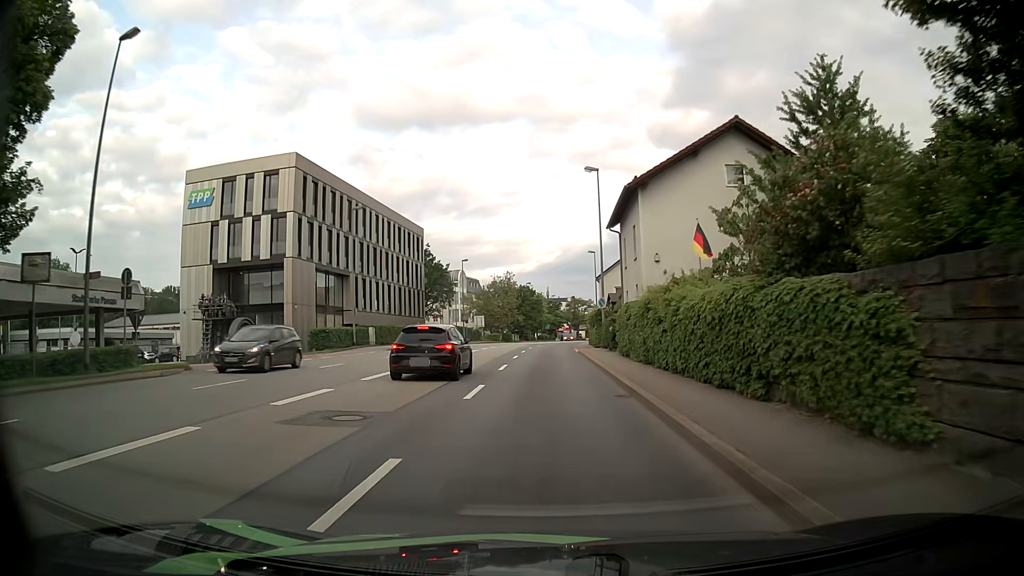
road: primary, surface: asphalt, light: Day
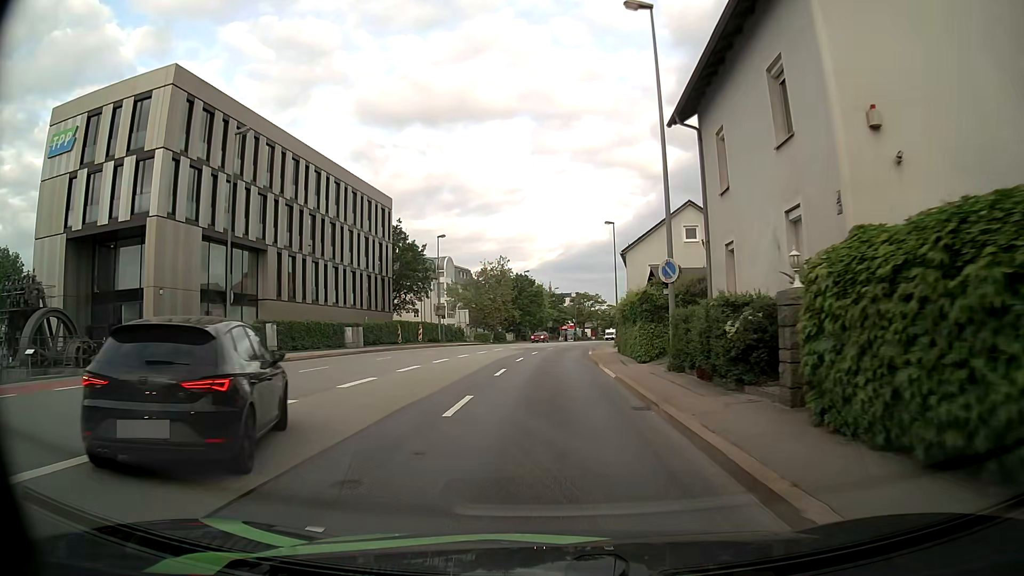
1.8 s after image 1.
(+0.1, +20.5) m; 0°
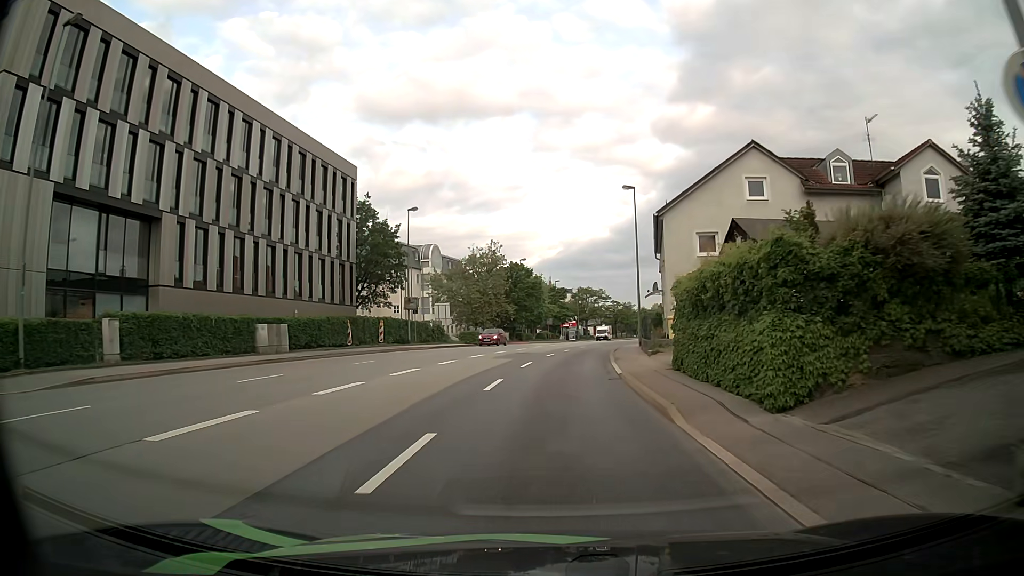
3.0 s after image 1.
(0.0, +13.9) m; 0°
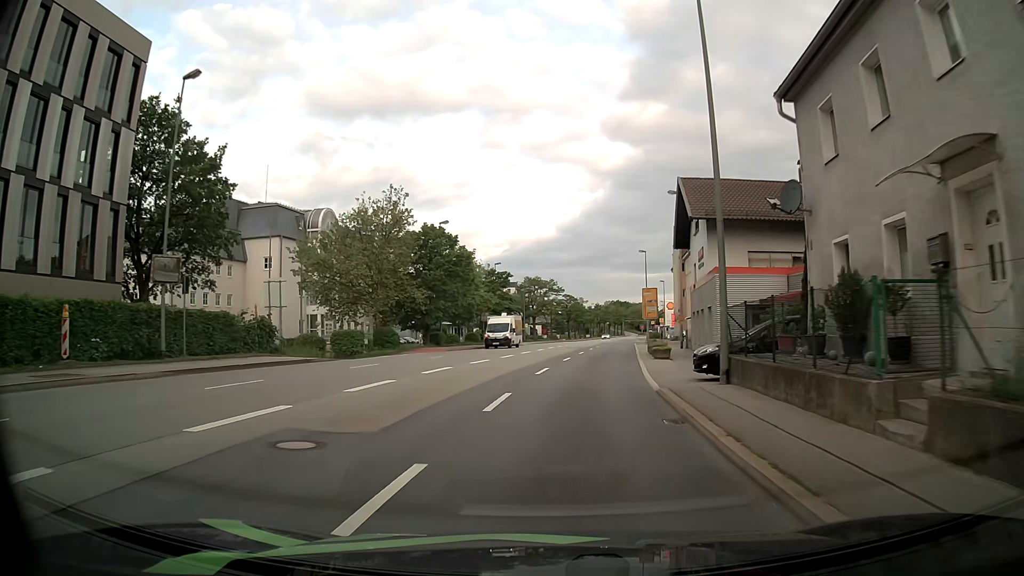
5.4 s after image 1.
(+0.9, +28.9) m; +5°
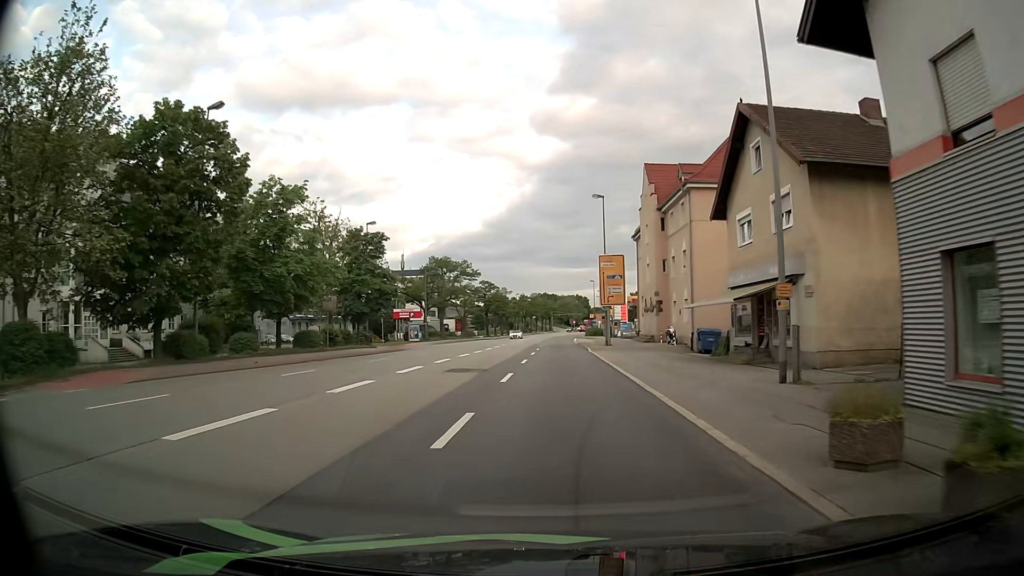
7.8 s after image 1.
(+1.9, +30.3) m; +6°
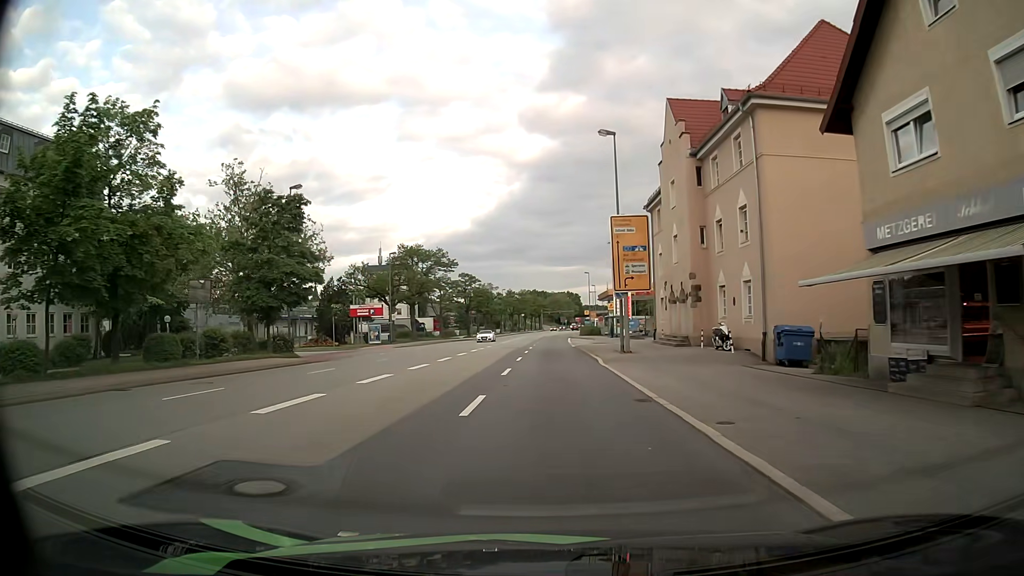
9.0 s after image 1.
(+0.2, +15.2) m; +1°
